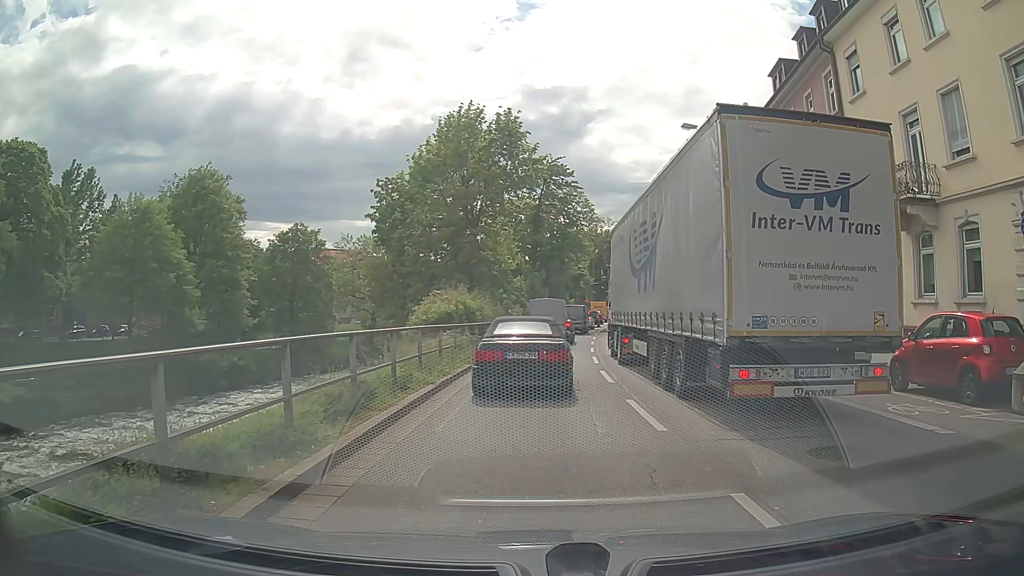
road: primary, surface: asphalt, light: Day
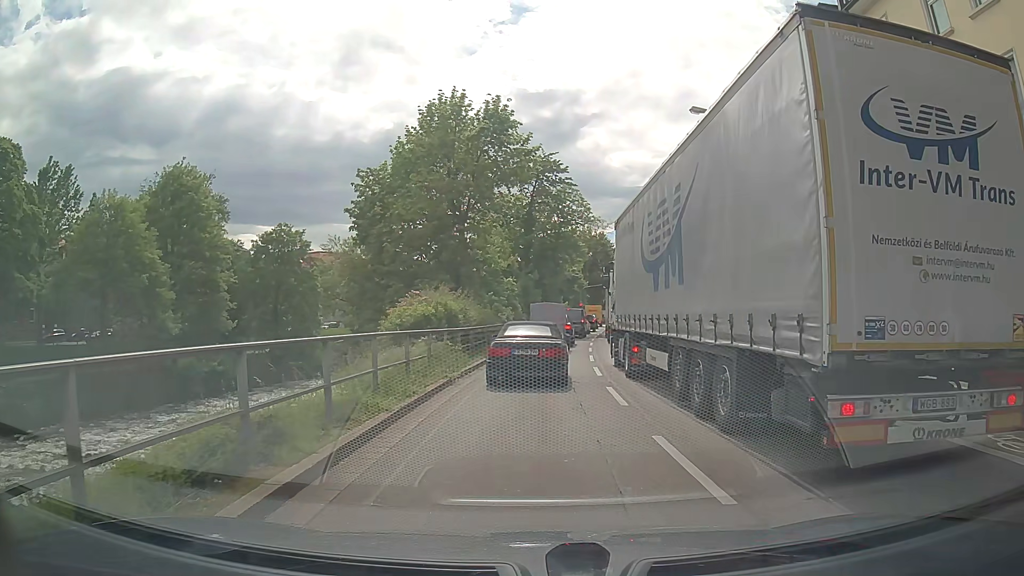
(+0.1, +3.2) m; +3°
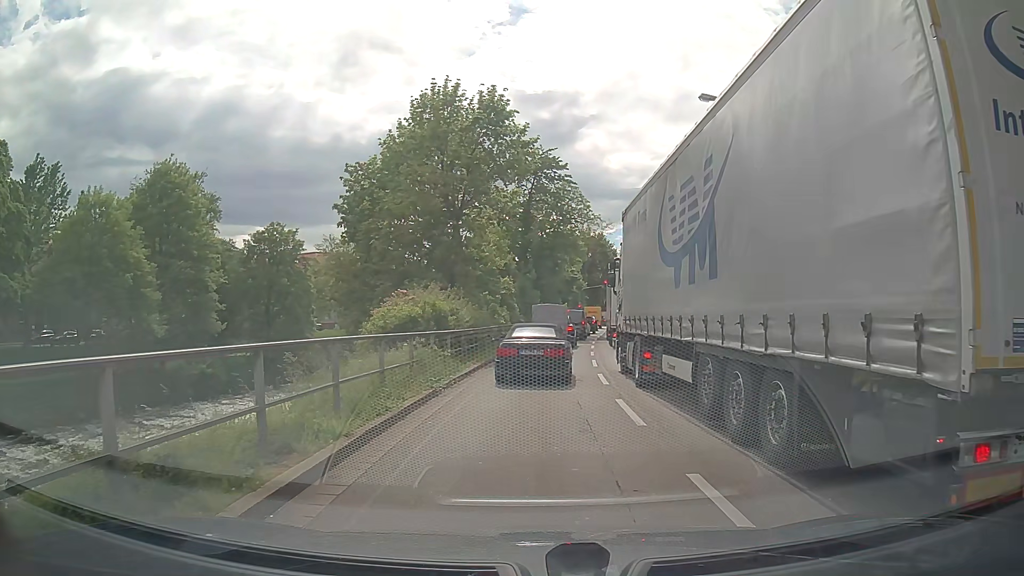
(0.0, +2.0) m; 0°
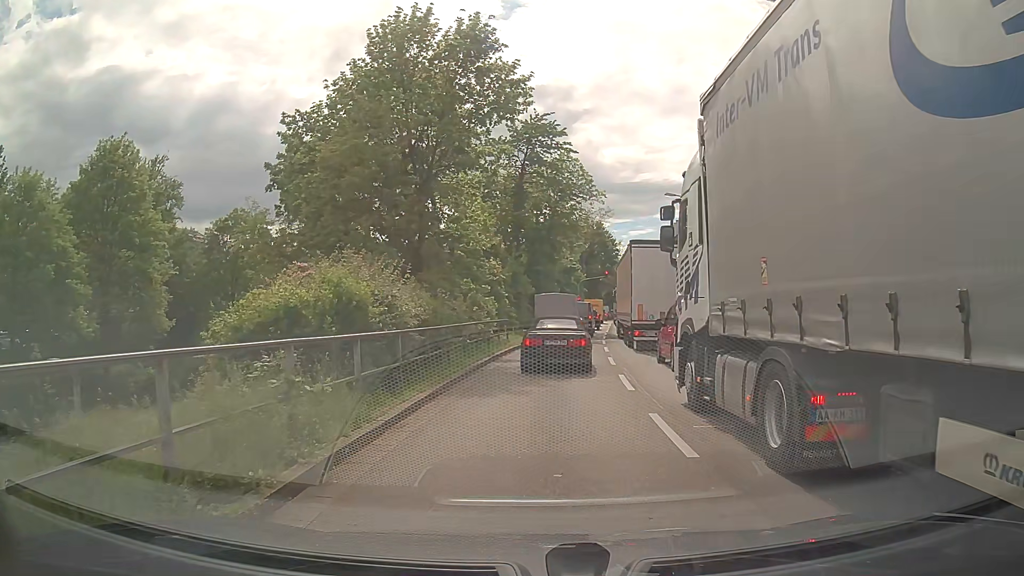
(-0.1, +8.6) m; -2°
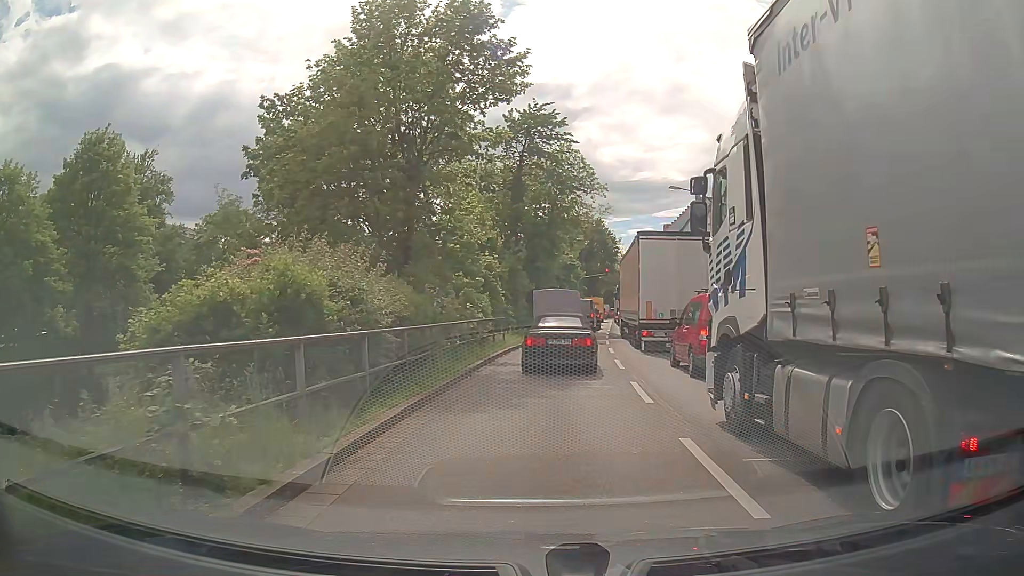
(+0.1, +2.1) m; +1°
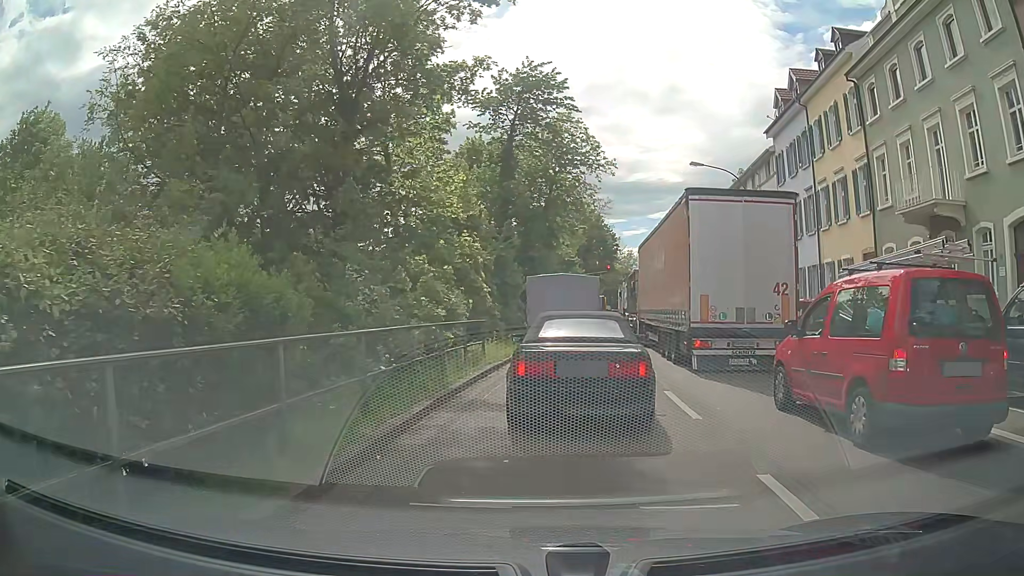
(+0.1, +7.8) m; +1°
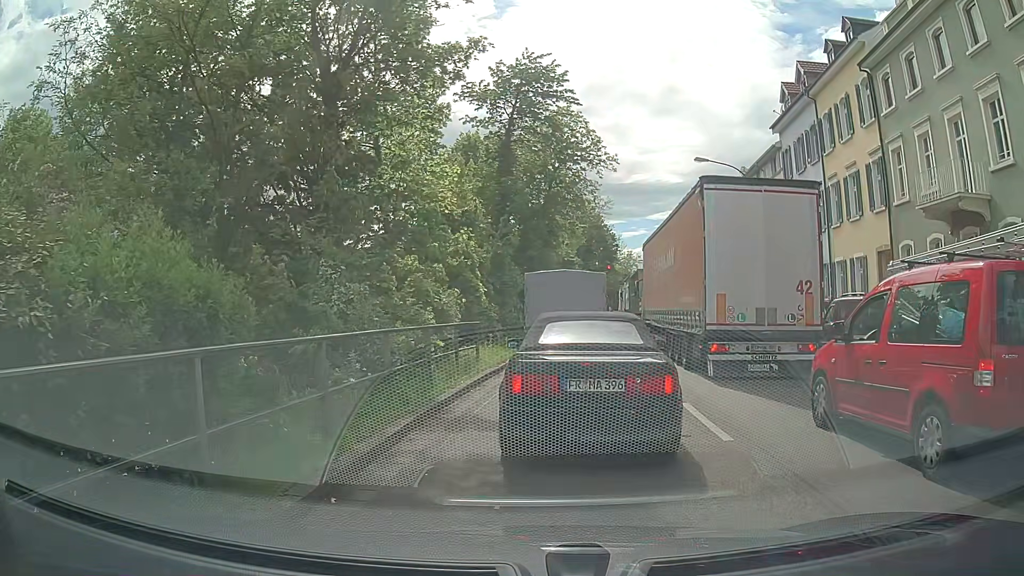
(0.0, +1.4) m; 0°
